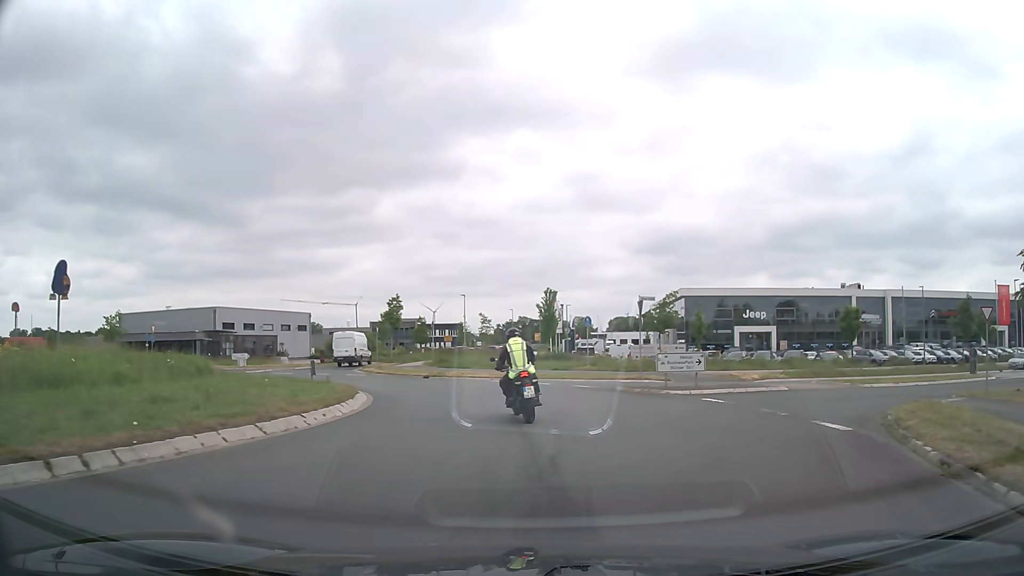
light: Day
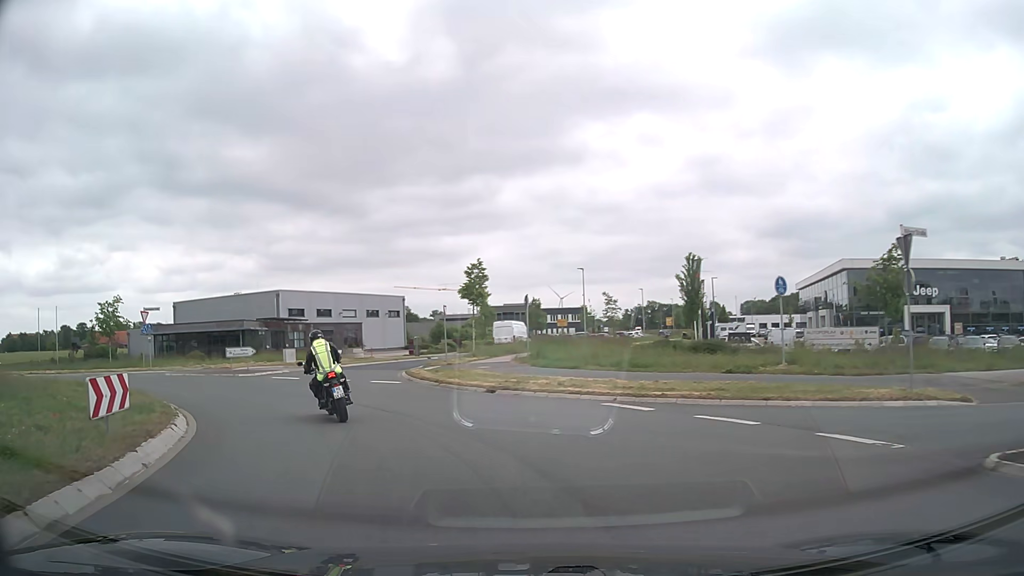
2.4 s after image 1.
(-0.2, +16.8) m; -10°
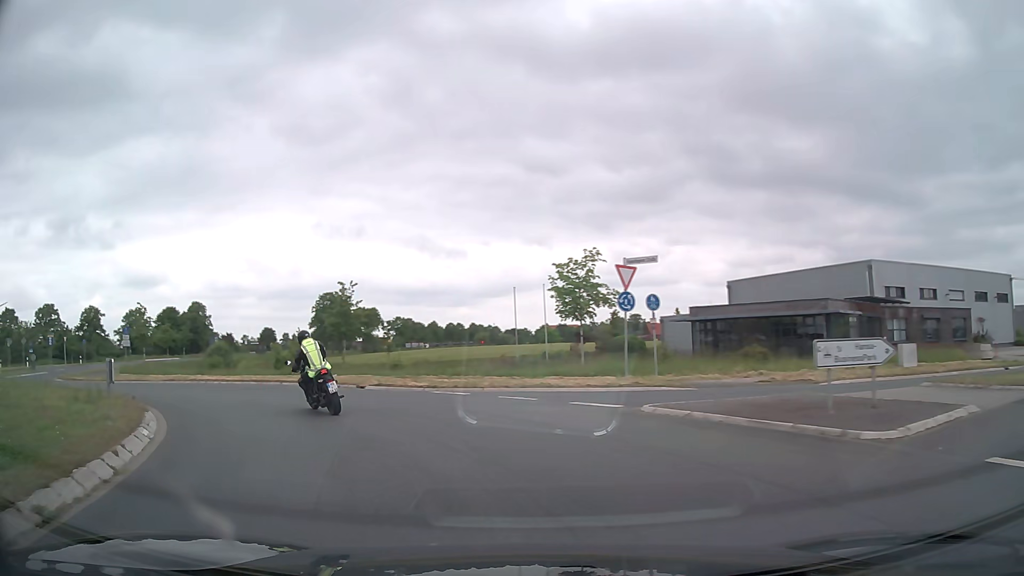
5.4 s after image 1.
(-8.4, +20.2) m; -48°
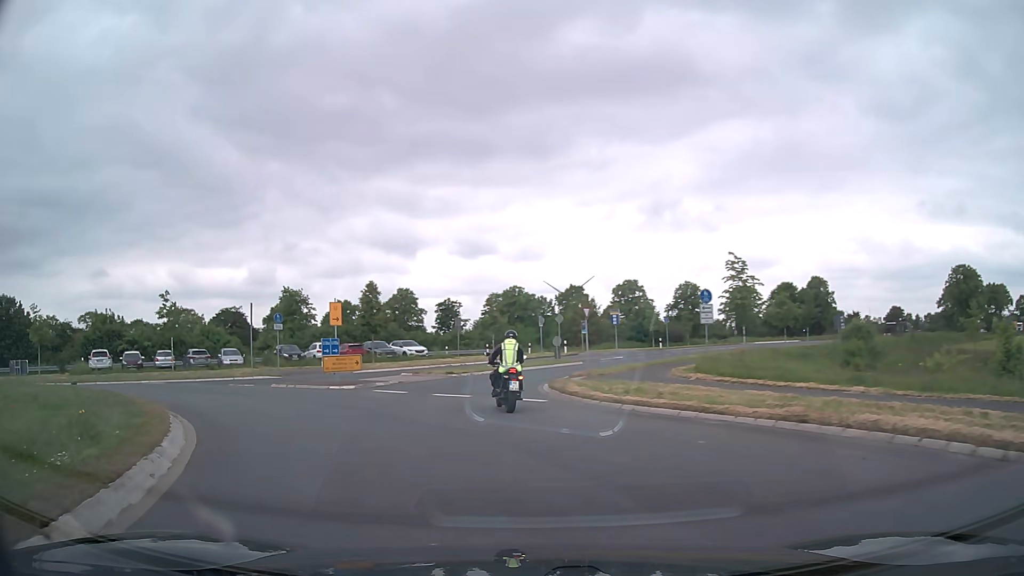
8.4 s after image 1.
(-9.9, +19.3) m; -53°
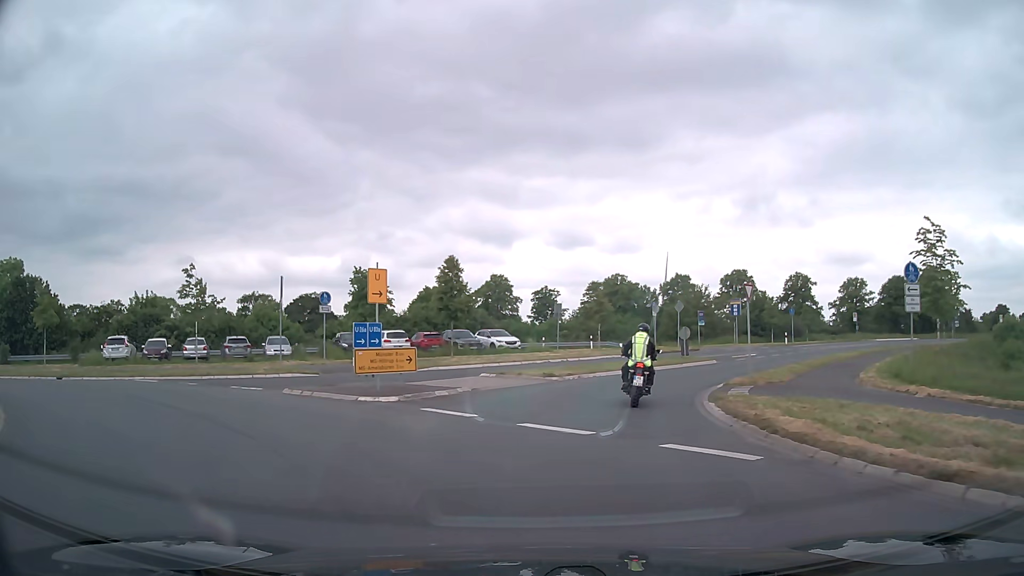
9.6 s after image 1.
(-1.0, +9.1) m; -9°
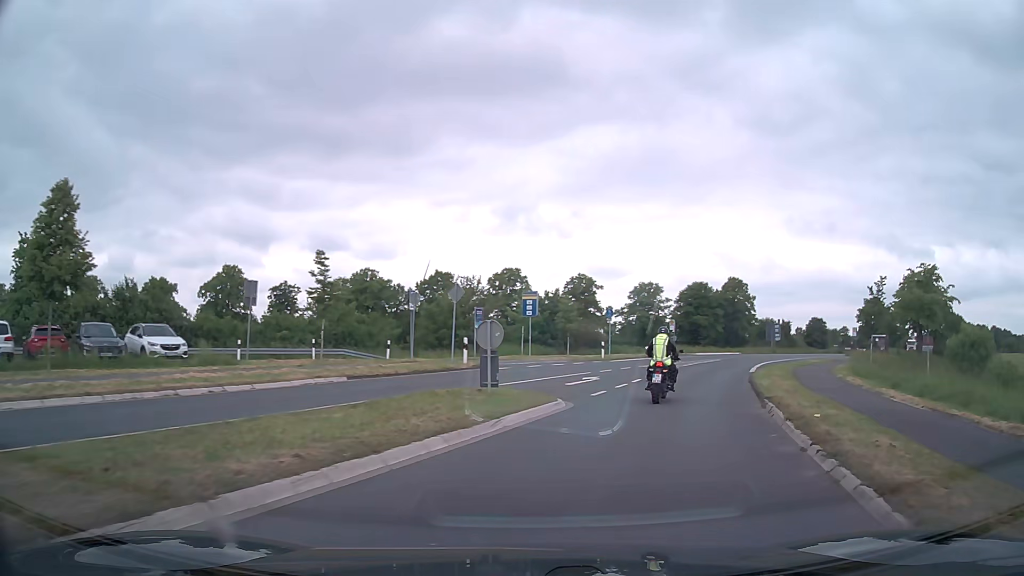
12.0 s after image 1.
(+2.5, +18.9) m; +20°
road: secondary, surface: asphalt
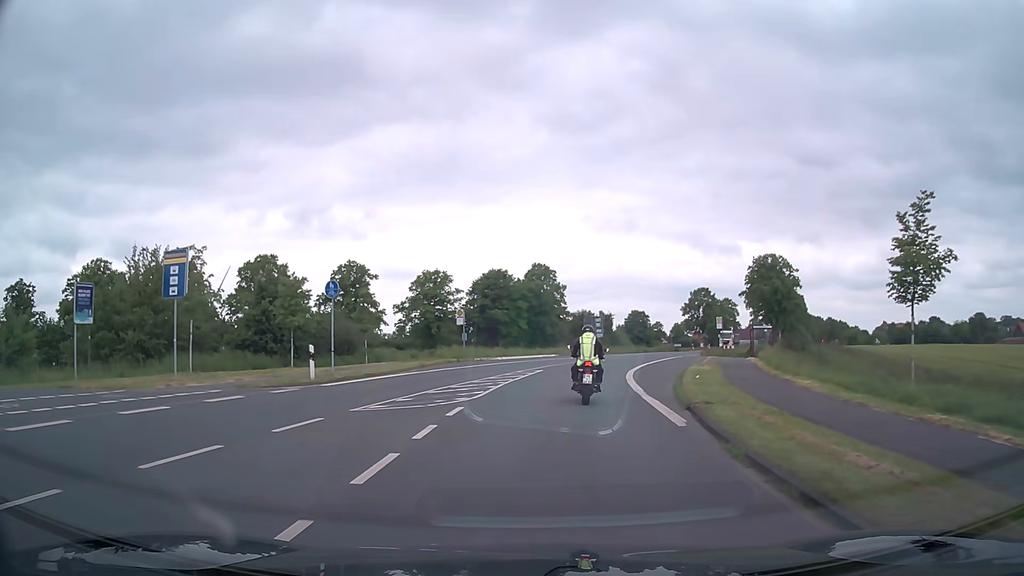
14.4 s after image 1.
(+4.7, +21.7) m; +17°
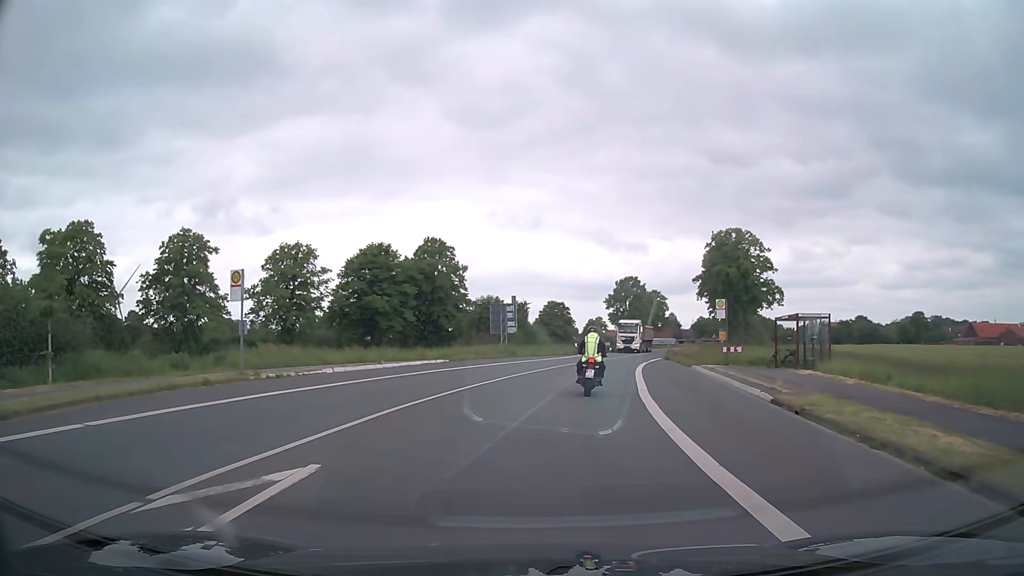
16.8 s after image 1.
(+1.7, +24.6) m; +8°
(0, +10) (+1, +20) (+3, +30) (+5, +40) (+7, +49) (+10, +59) (+13, +69) (+16, +78) (+19, +88) (+22, +97) m
